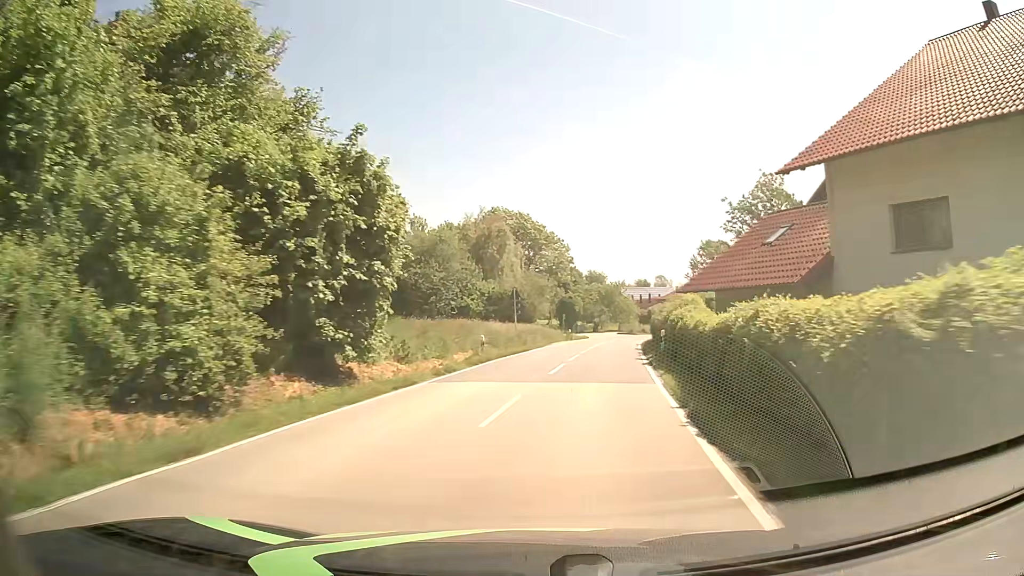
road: secondary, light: Day
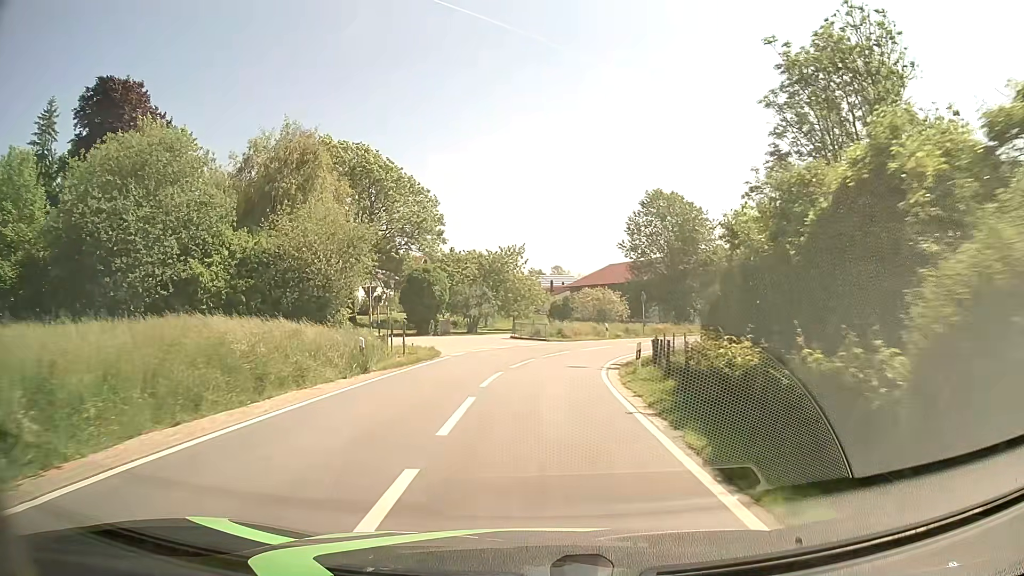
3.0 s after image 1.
(+4.3, +39.1) m; +9°
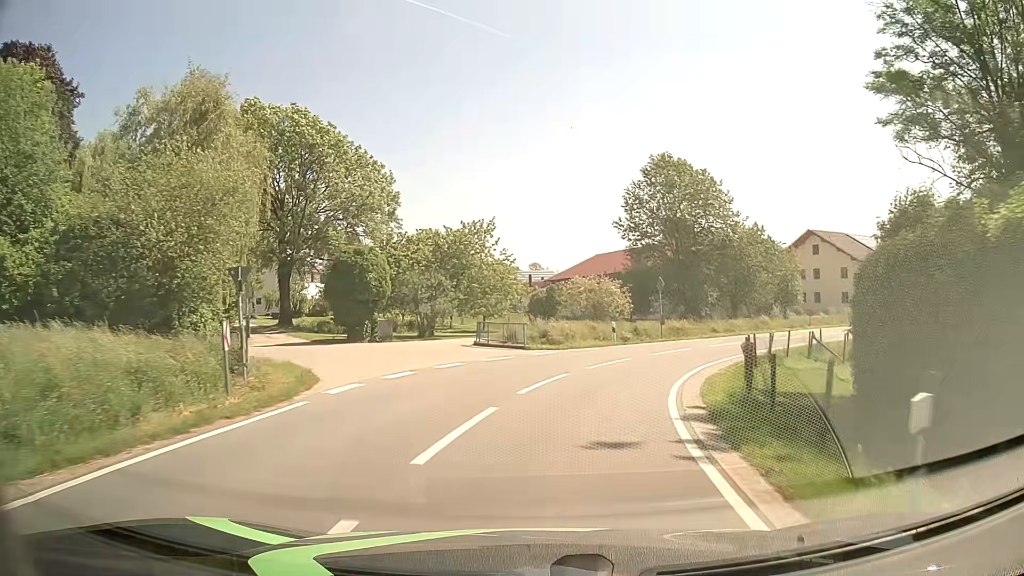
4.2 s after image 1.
(+0.2, +13.5) m; +2°
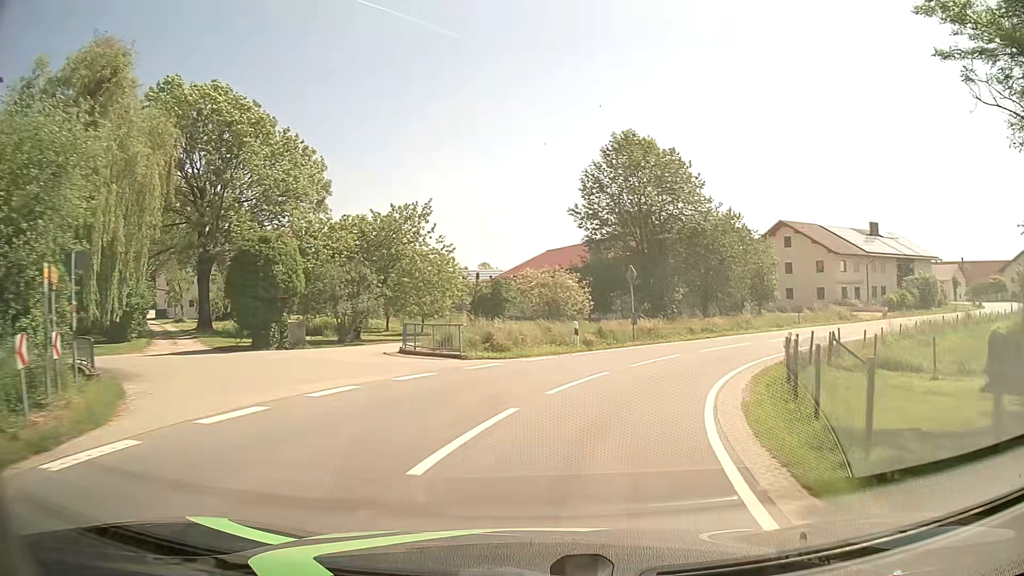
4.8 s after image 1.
(+0.2, +6.5) m; +4°
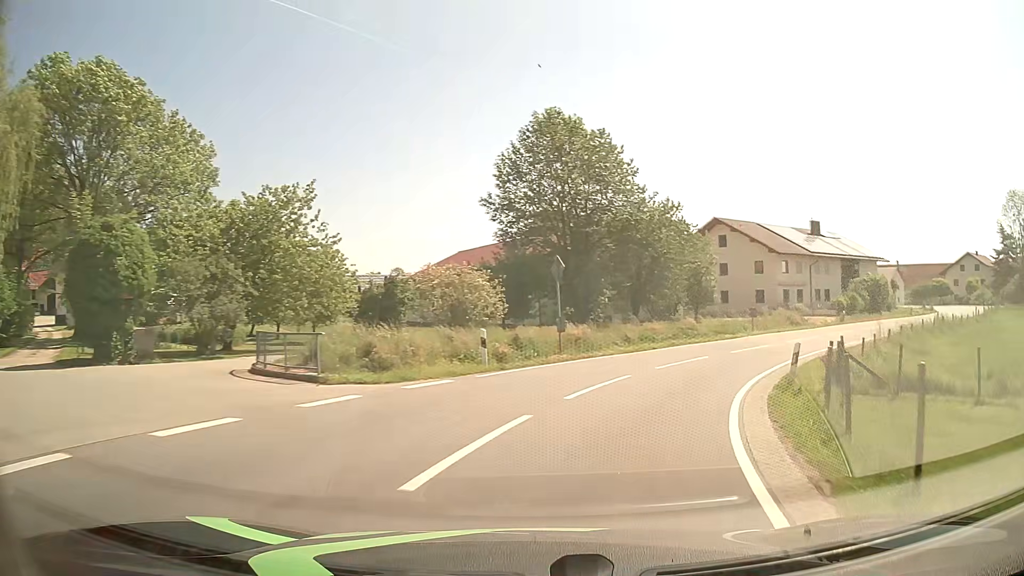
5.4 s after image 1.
(+0.4, +6.4) m; +8°
